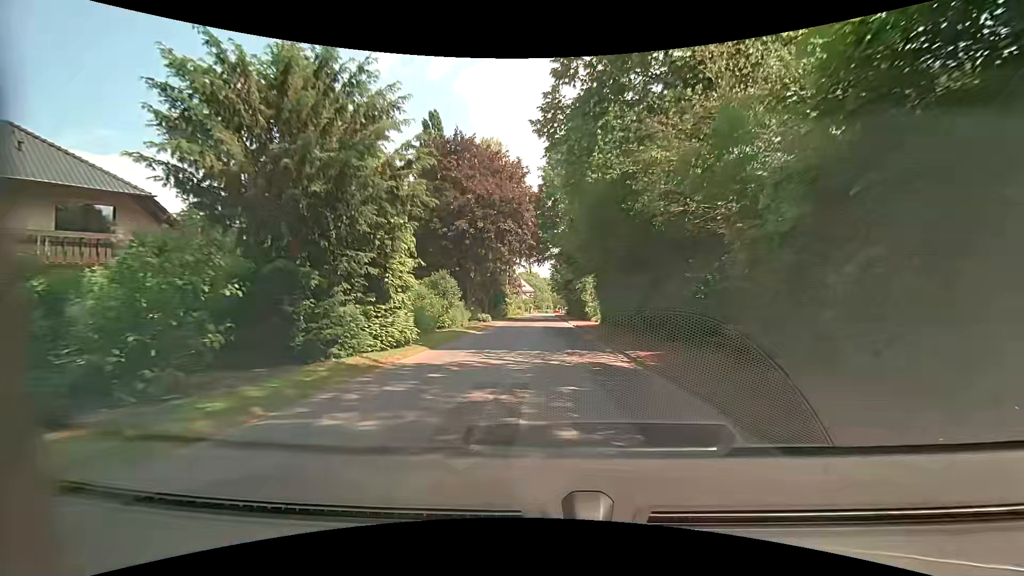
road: residential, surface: asphalt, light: Day
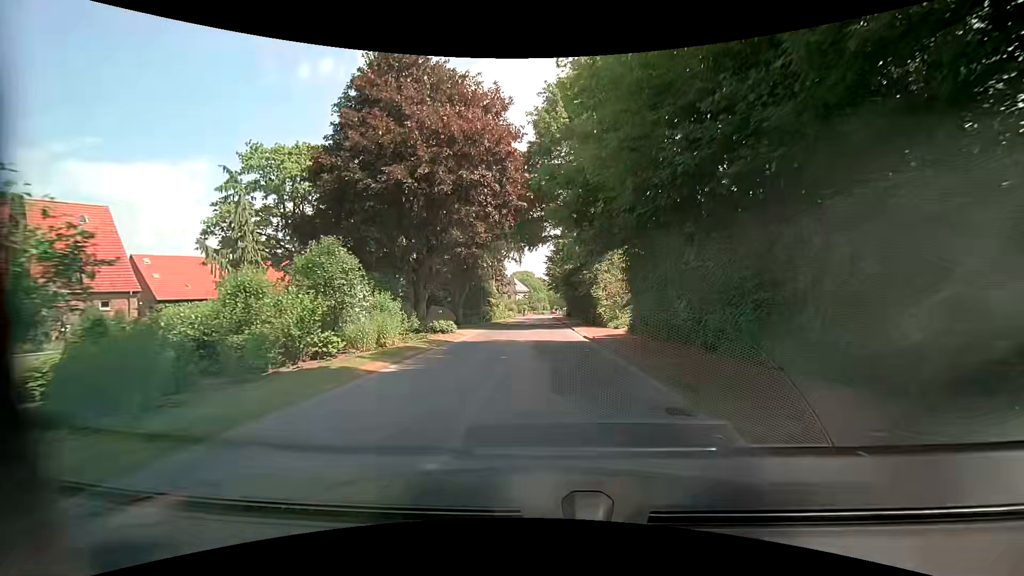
(-0.1, +14.3) m; -1°
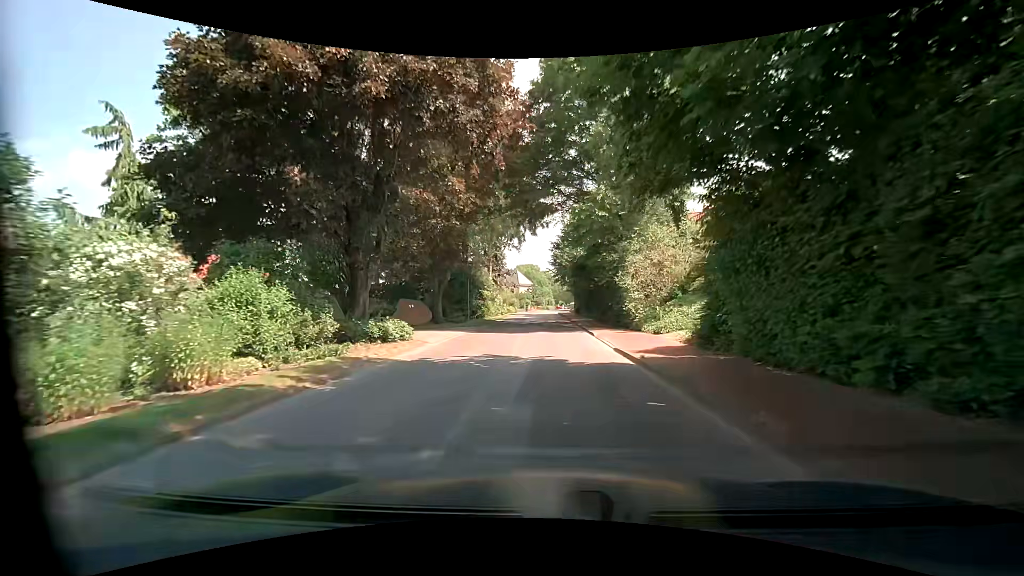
(0.0, +9.6) m; 0°
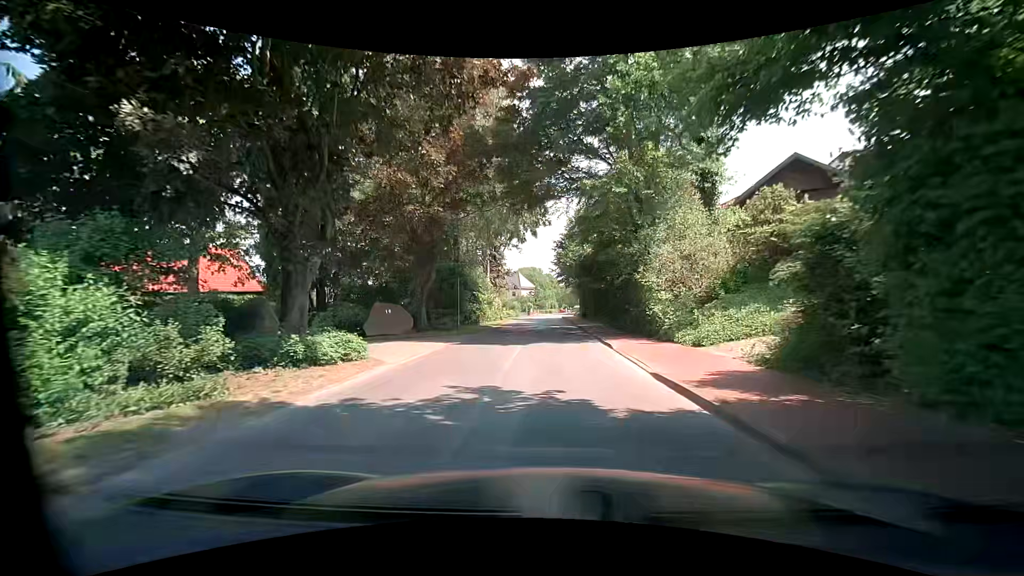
(0.0, +4.8) m; 0°
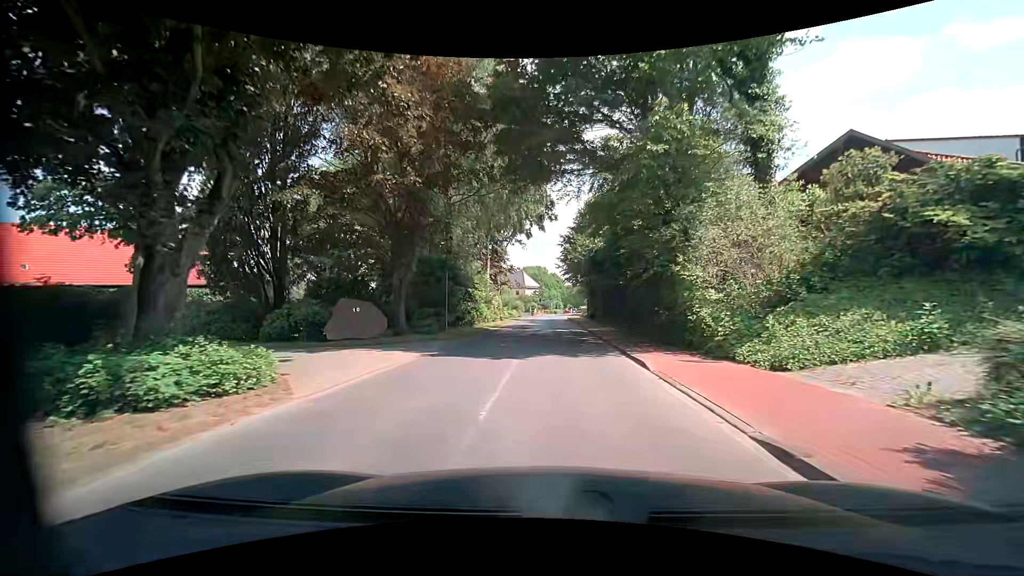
(0.0, +4.8) m; 0°
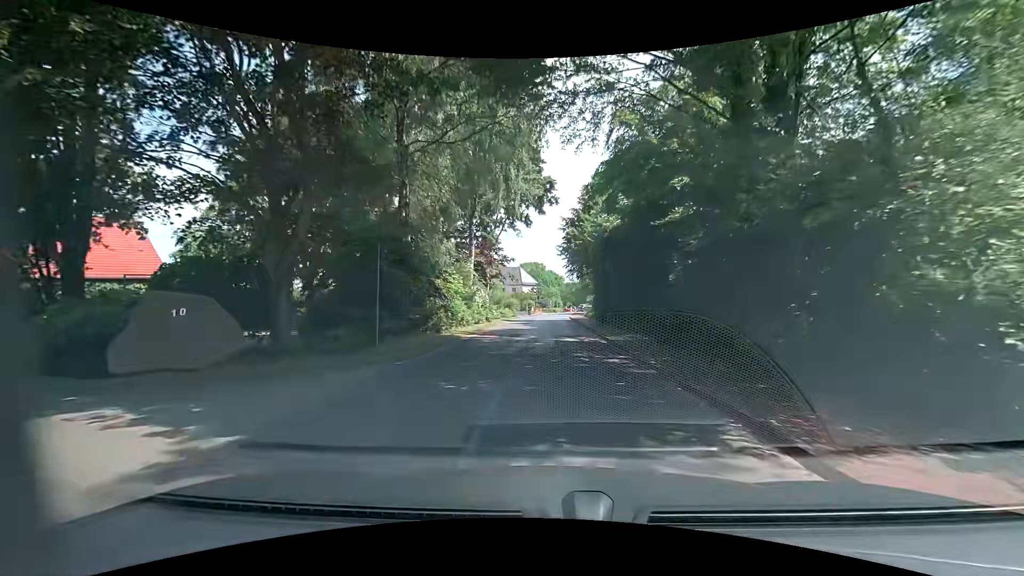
(-0.1, +9.5) m; -1°
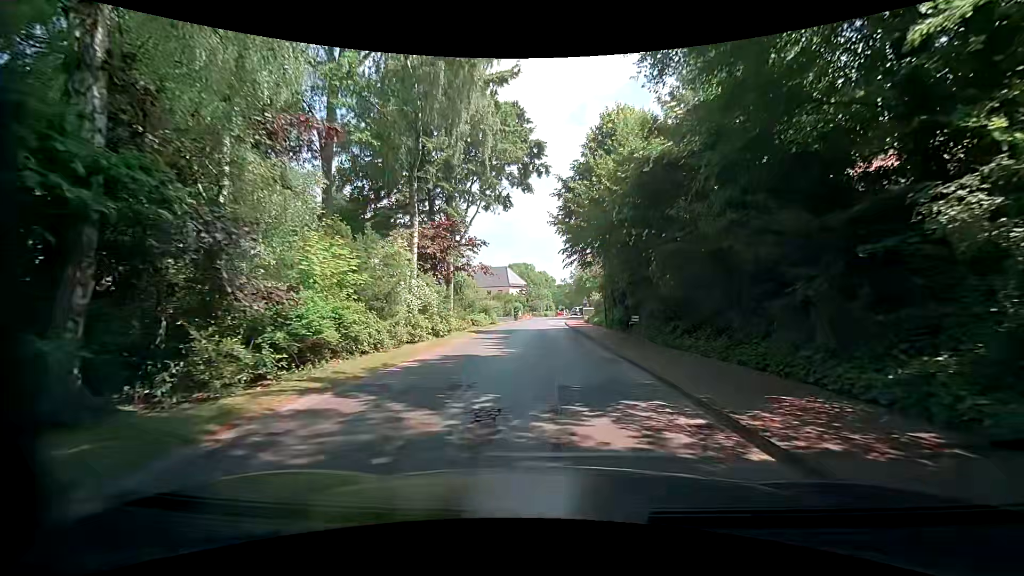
(+0.1, +14.4) m; 0°
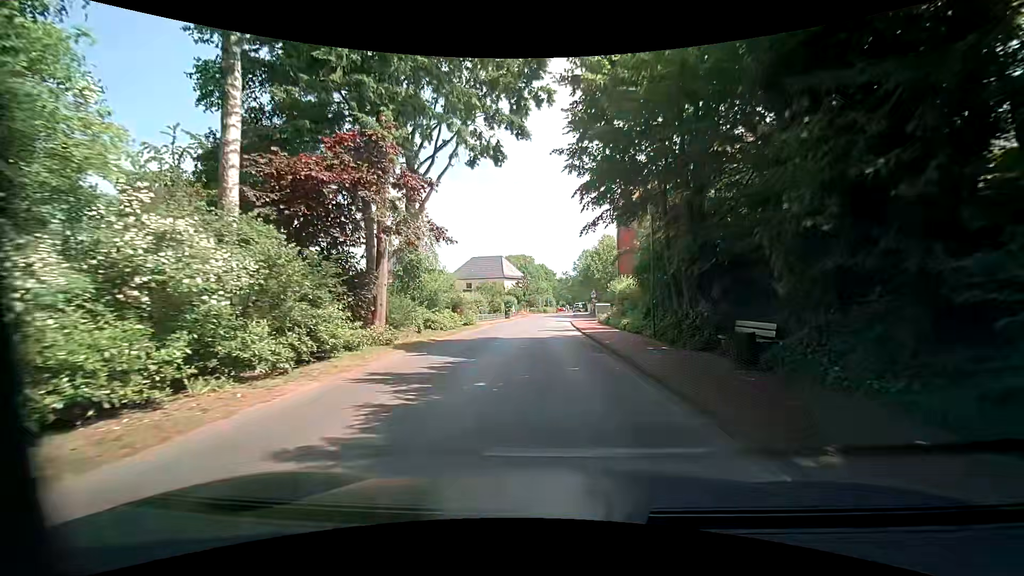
(0.0, +14.3) m; 0°
(0, +10) (0, +20) (0, +30) (0, +40) (+1, +50) (+1, +60) (+2, +70) (+3, +80) (+2, +90) (-6, +96) m
